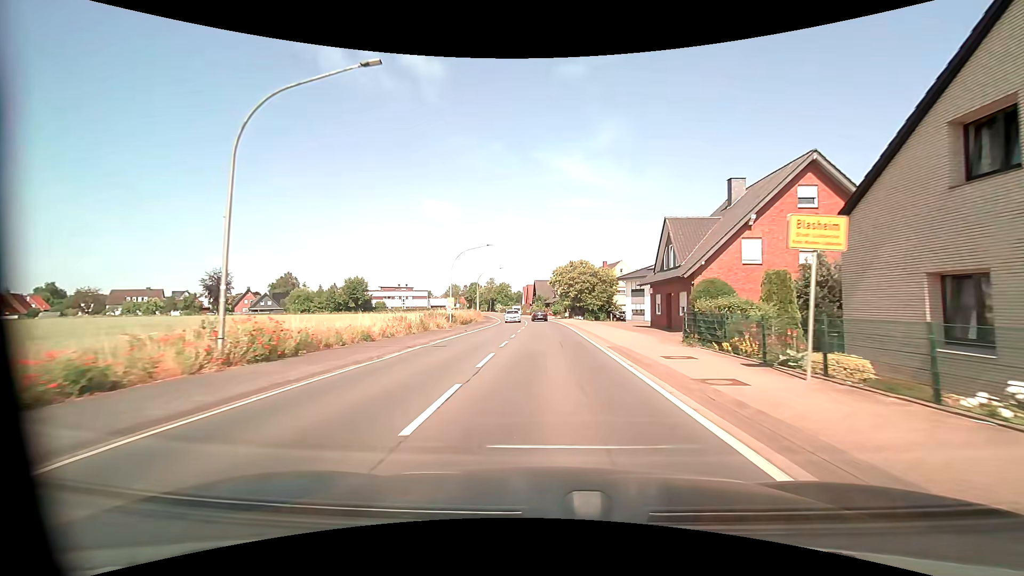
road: primary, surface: asphalt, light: Day
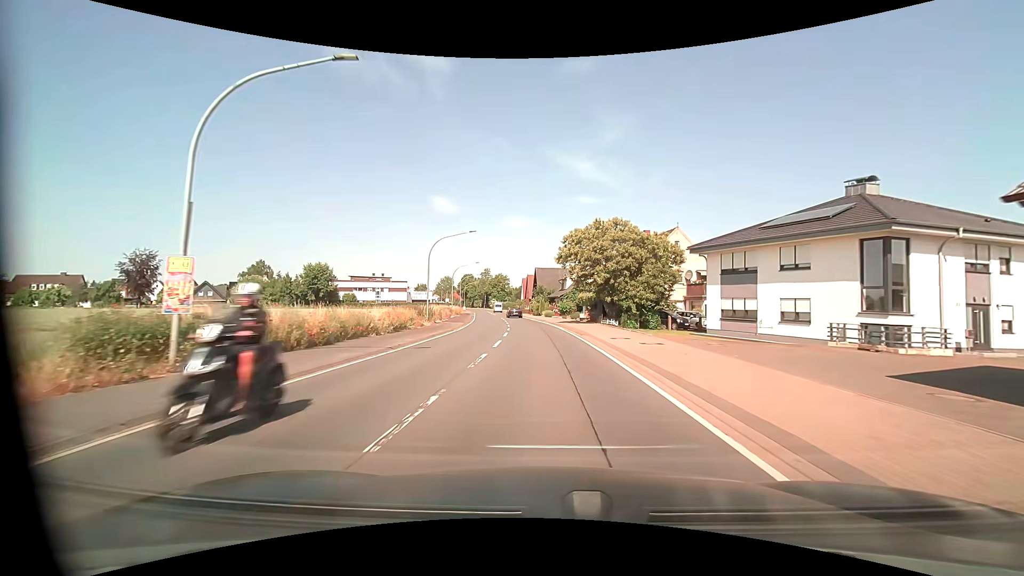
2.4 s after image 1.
(0.0, +31.6) m; 0°
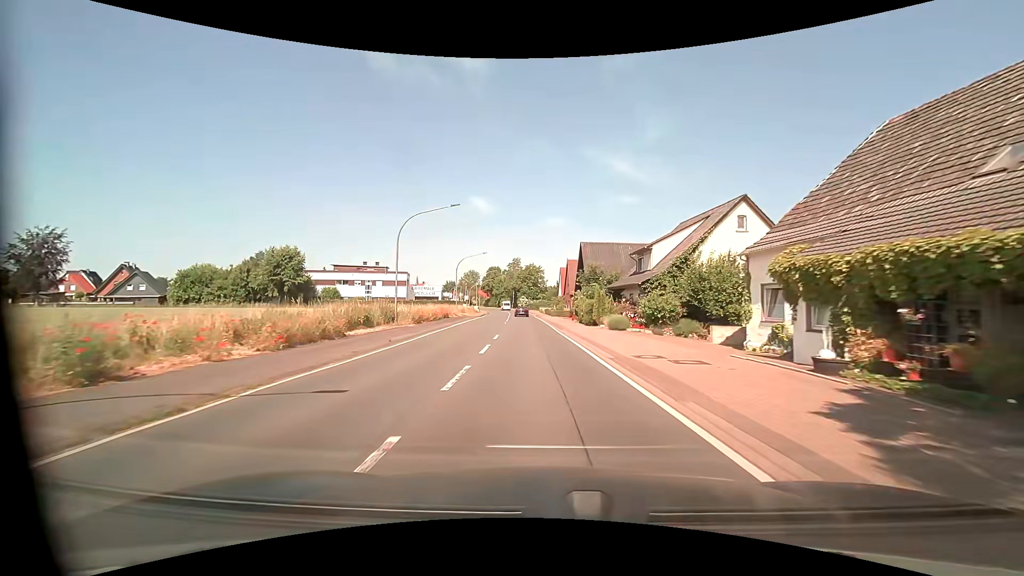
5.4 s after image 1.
(-1.4, +39.5) m; -5°
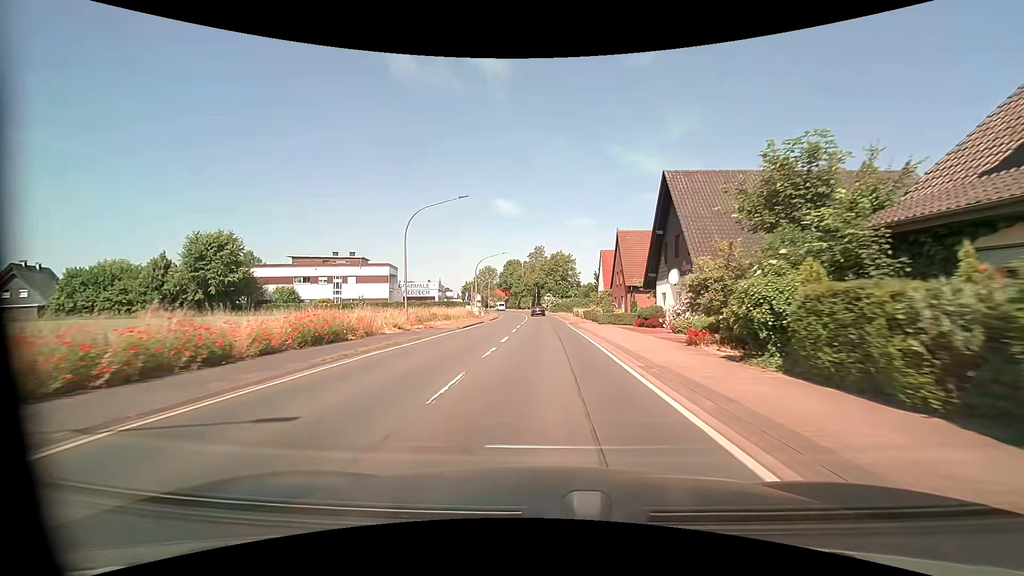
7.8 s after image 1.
(-0.9, +31.7) m; -3°
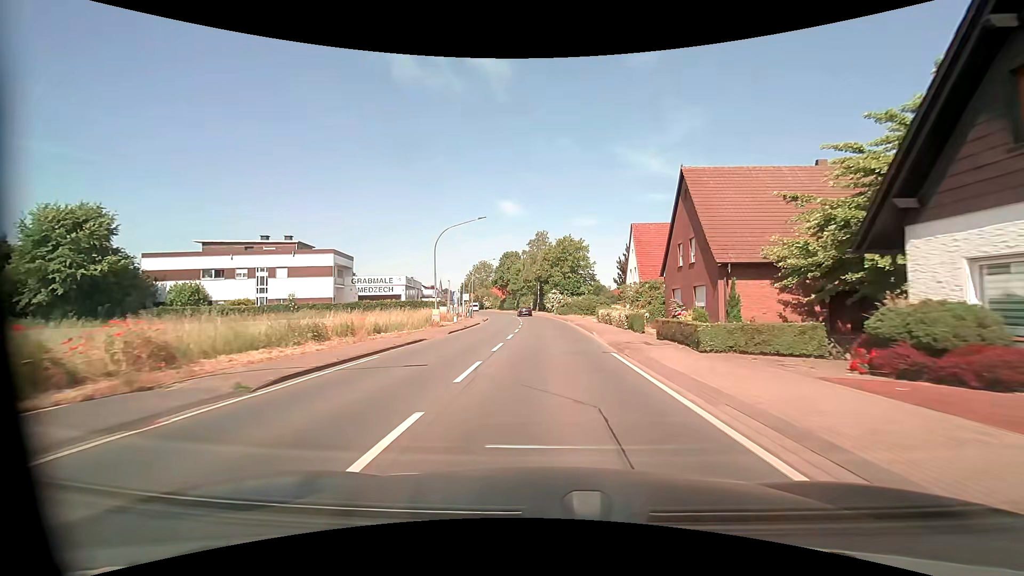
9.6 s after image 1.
(-0.1, +23.8) m; 0°
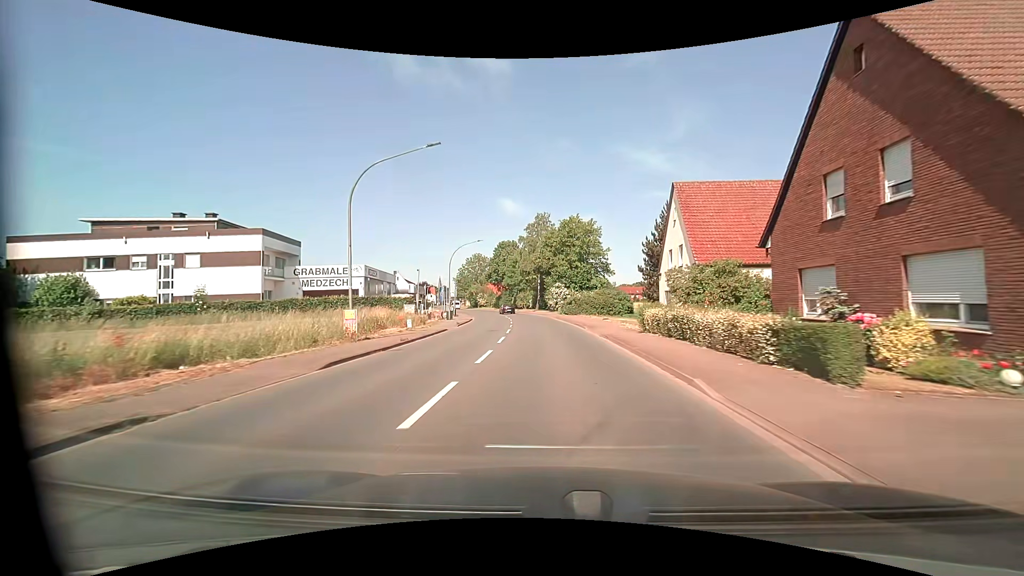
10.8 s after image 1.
(-0.1, +15.9) m; 0°
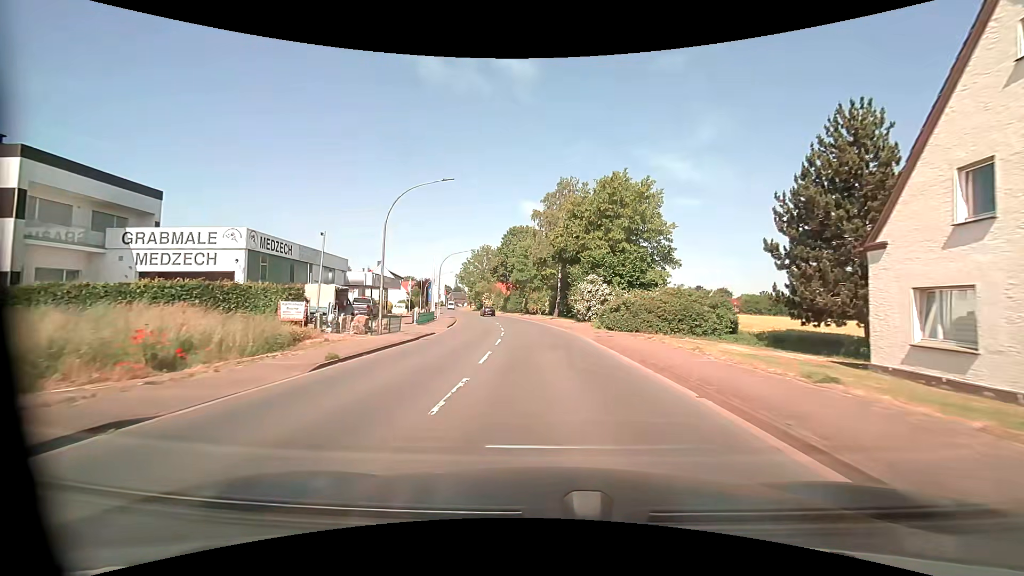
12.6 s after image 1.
(-0.5, +23.7) m; -2°
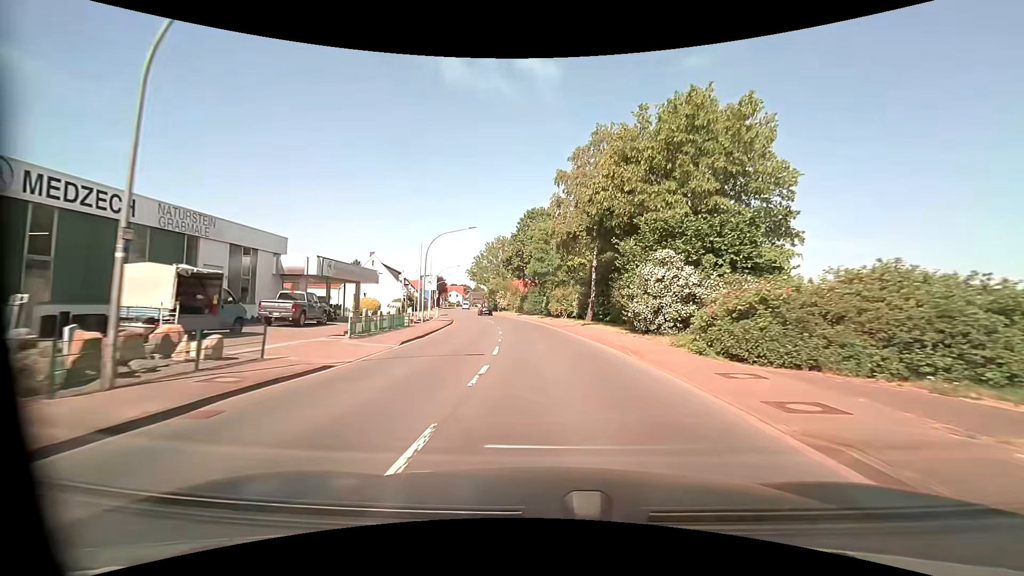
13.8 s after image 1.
(-0.3, +15.8) m; -3°
(0, +10) (-1, +20) (-1, +30) (-2, +40) (-4, +50) (-5, +60) (-7, +70) (-9, +79) (-12, +89) (-14, +99) m
